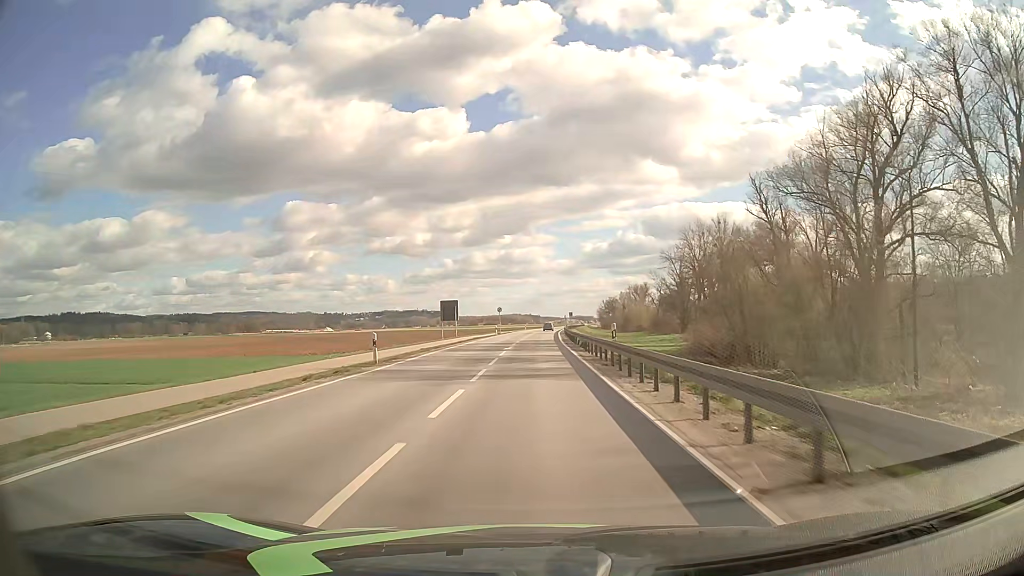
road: primary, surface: asphalt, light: Day
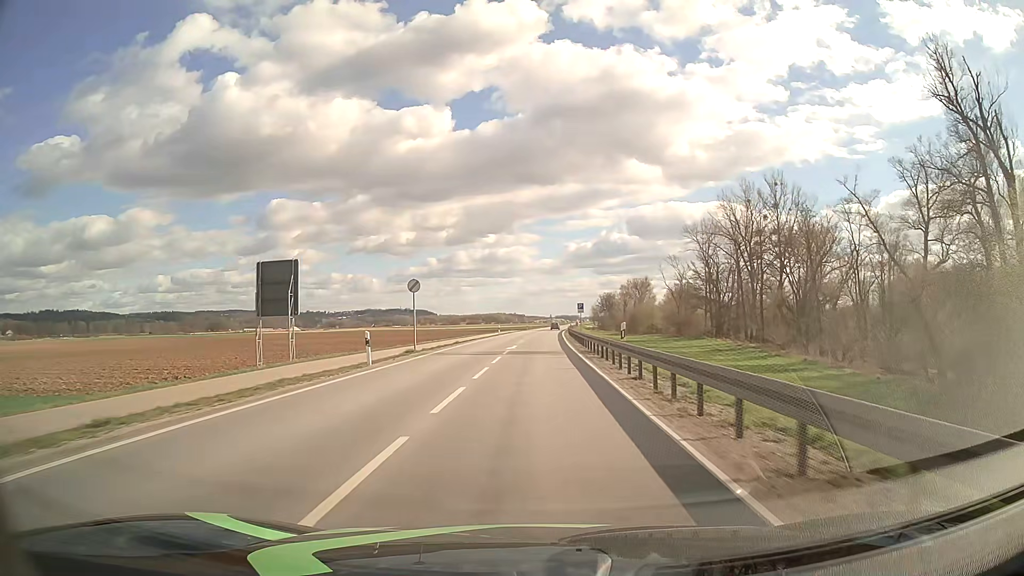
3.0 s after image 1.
(+0.5, +54.0) m; +1°
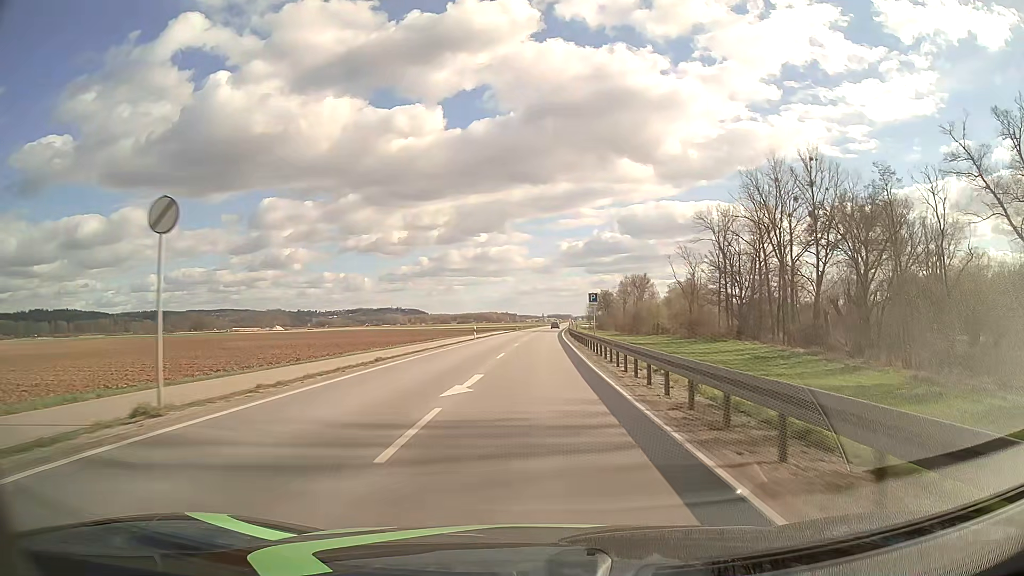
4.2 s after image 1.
(+0.2, +21.6) m; +1°
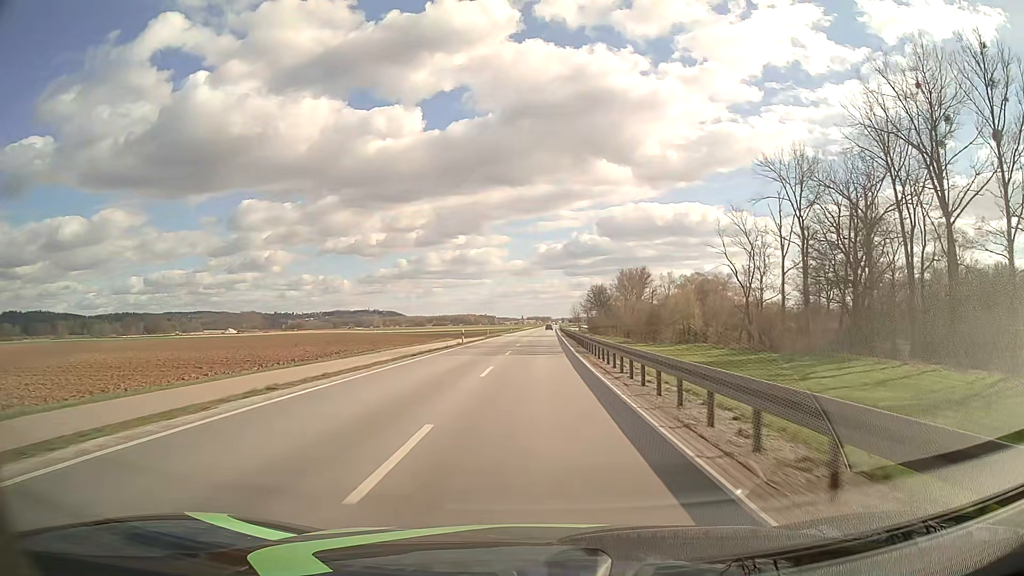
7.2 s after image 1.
(+0.9, +55.9) m; +2°
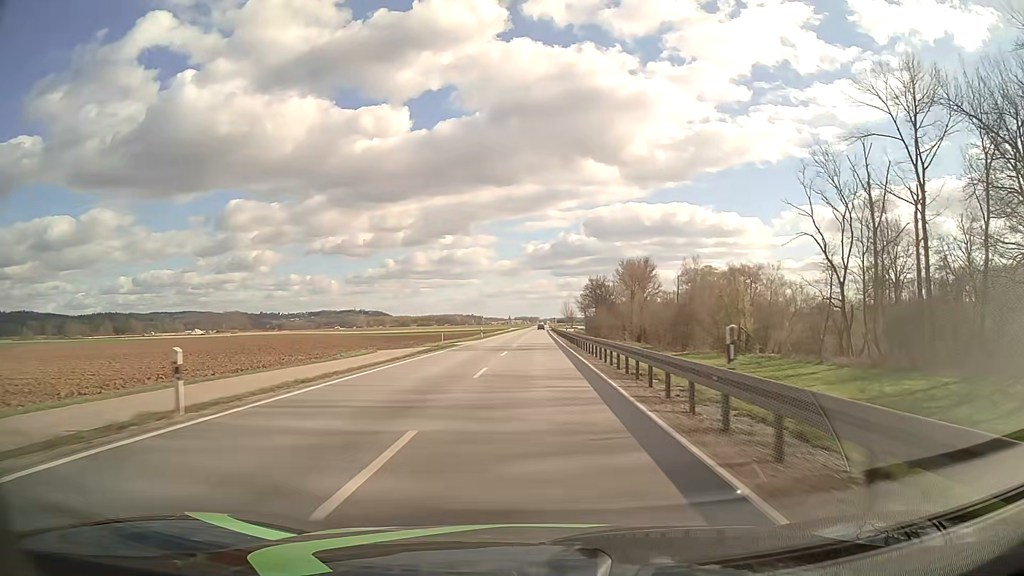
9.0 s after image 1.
(+0.3, +37.0) m; +1°
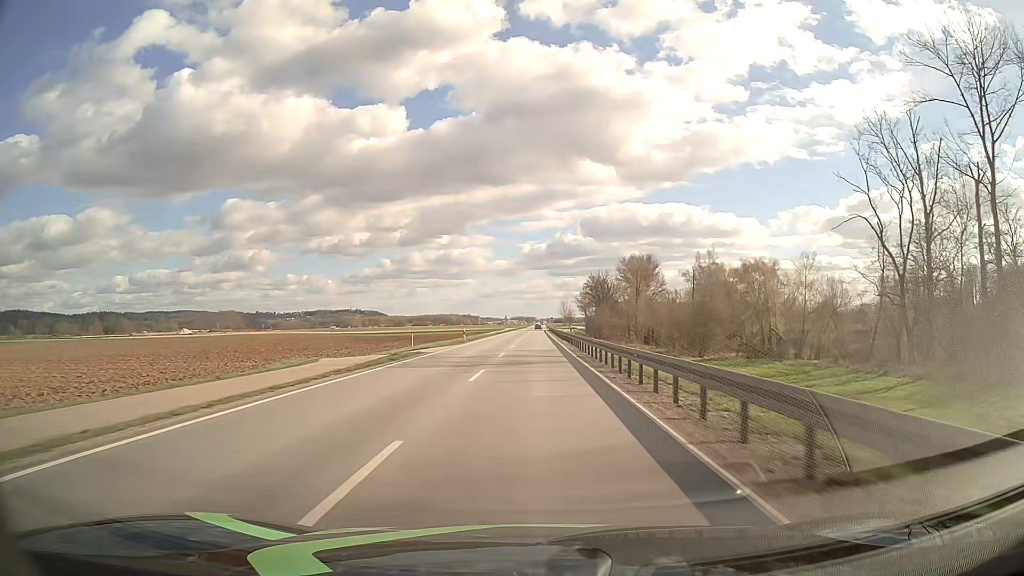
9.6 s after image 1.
(0.0, +12.9) m; 0°
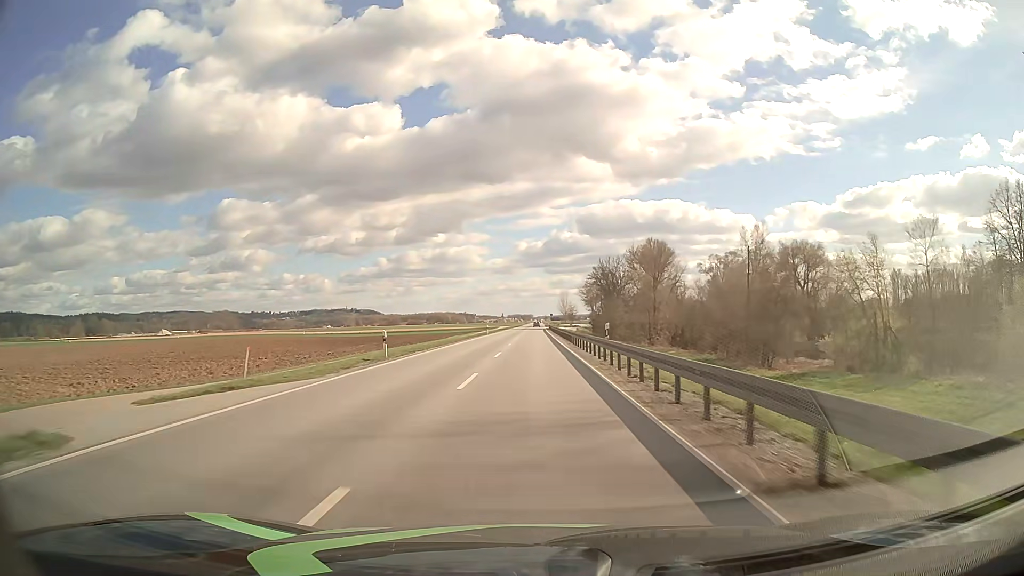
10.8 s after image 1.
(+0.1, +26.6) m; 0°
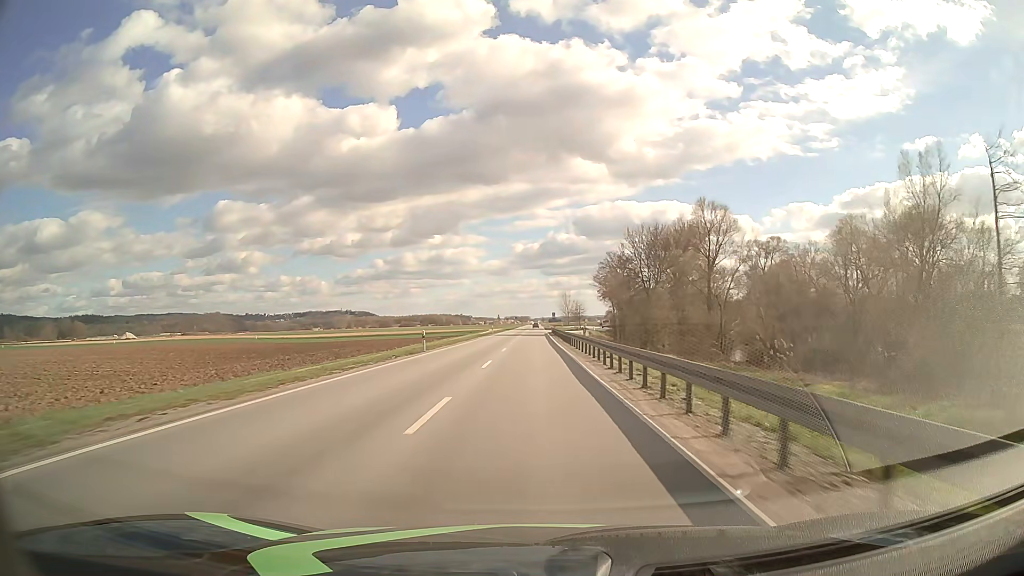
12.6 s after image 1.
(+0.1, +41.8) m; 0°
(0, +10) (0, +20) (0, +30) (0, +40) (0, +50) (0, +60) (0, +70) (0, +80) (0, +90) (0, +100) m
